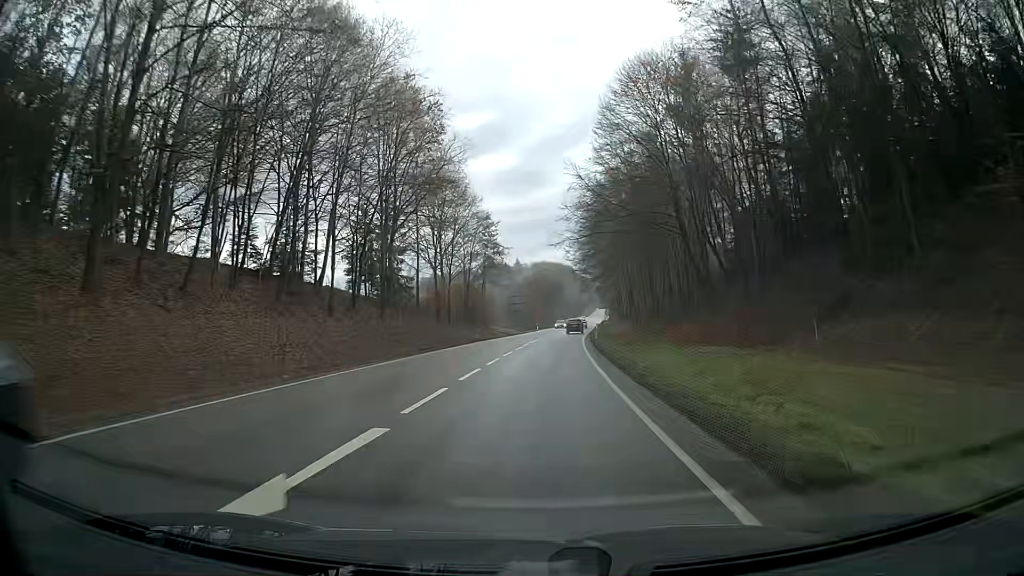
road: primary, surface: asphalt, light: Day
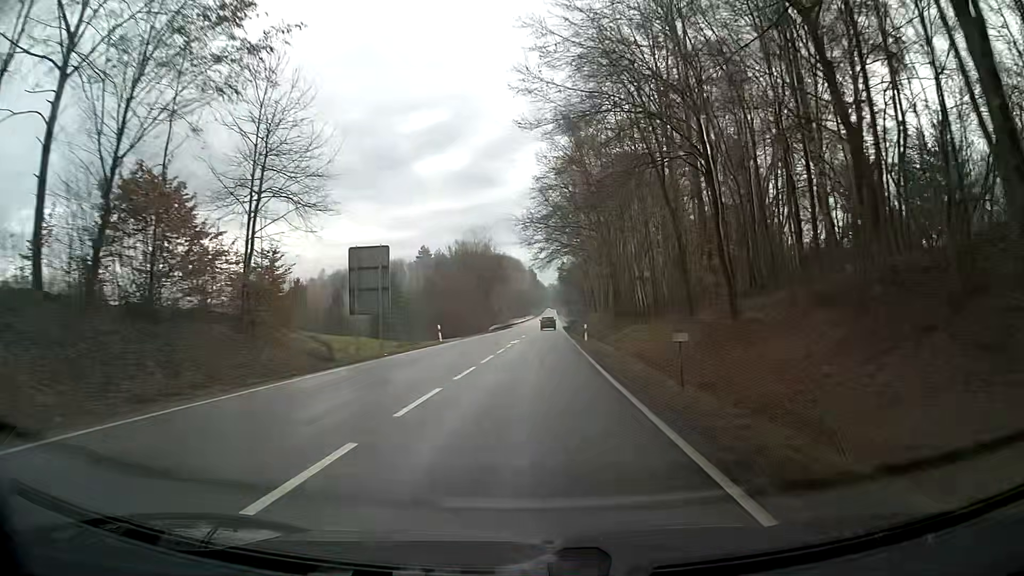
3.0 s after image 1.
(+2.9, +60.8) m; +5°
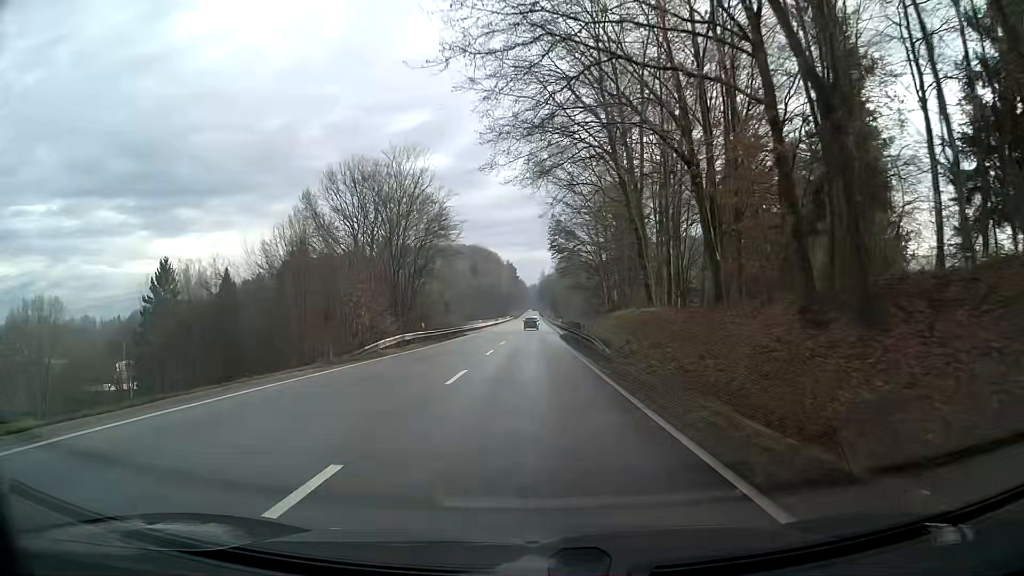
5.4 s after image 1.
(+0.8, +49.7) m; +2°
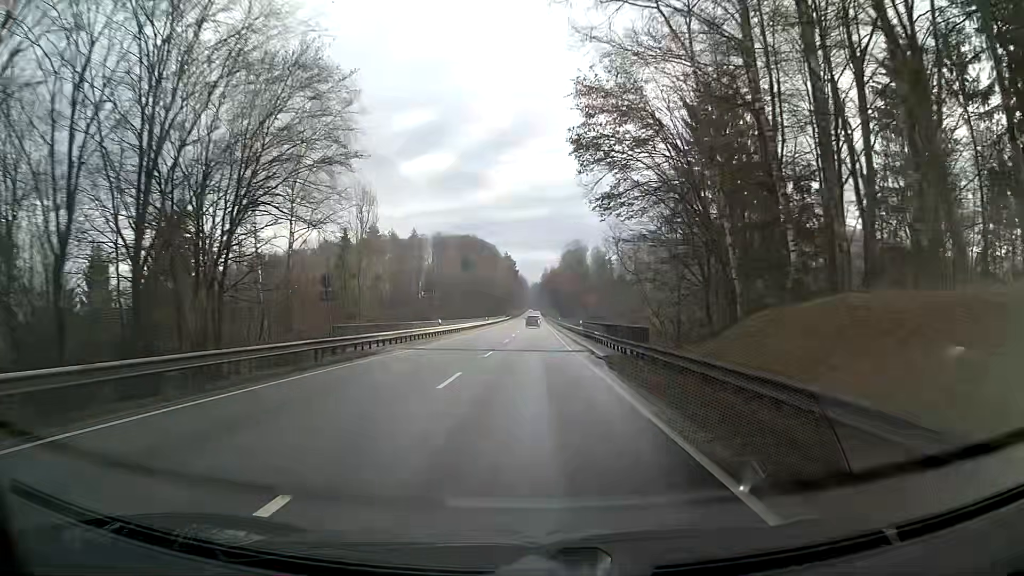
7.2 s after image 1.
(0.0, +37.1) m; 0°
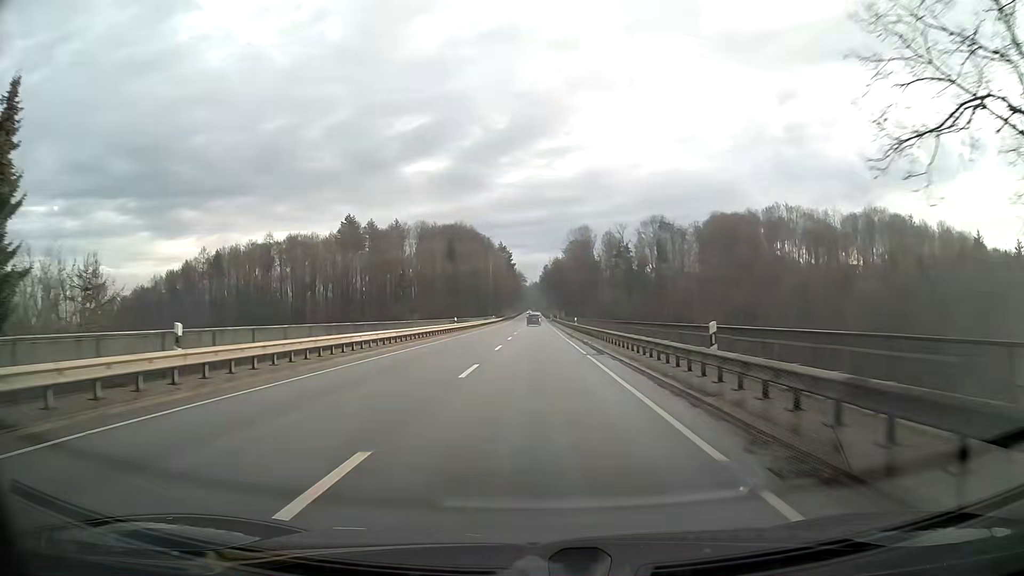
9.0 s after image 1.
(-0.1, +37.0) m; 0°
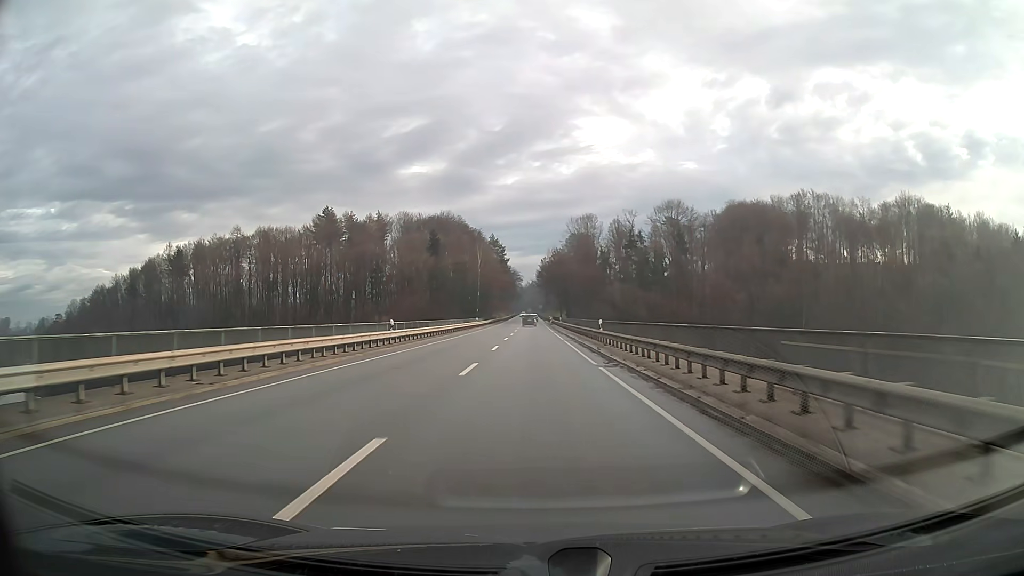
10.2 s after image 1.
(+0.1, +24.6) m; 0°
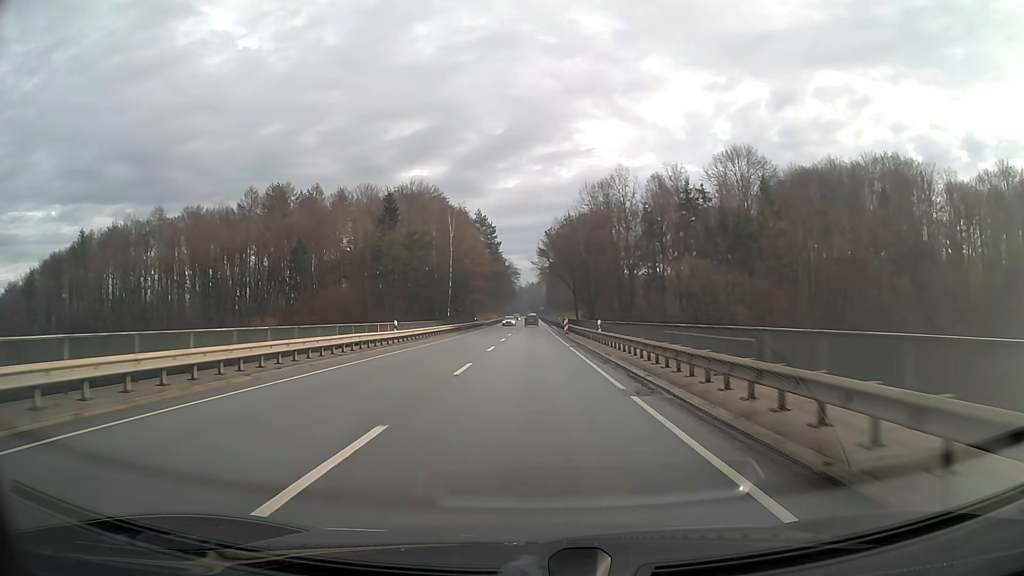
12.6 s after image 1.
(+0.1, +49.2) m; 0°
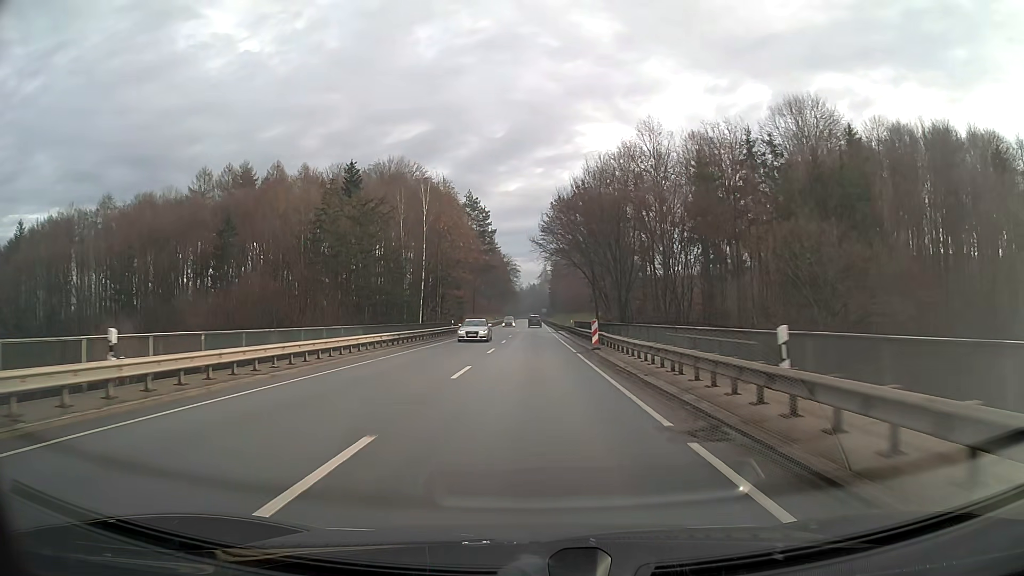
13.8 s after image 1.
(0.0, +24.6) m; 0°
